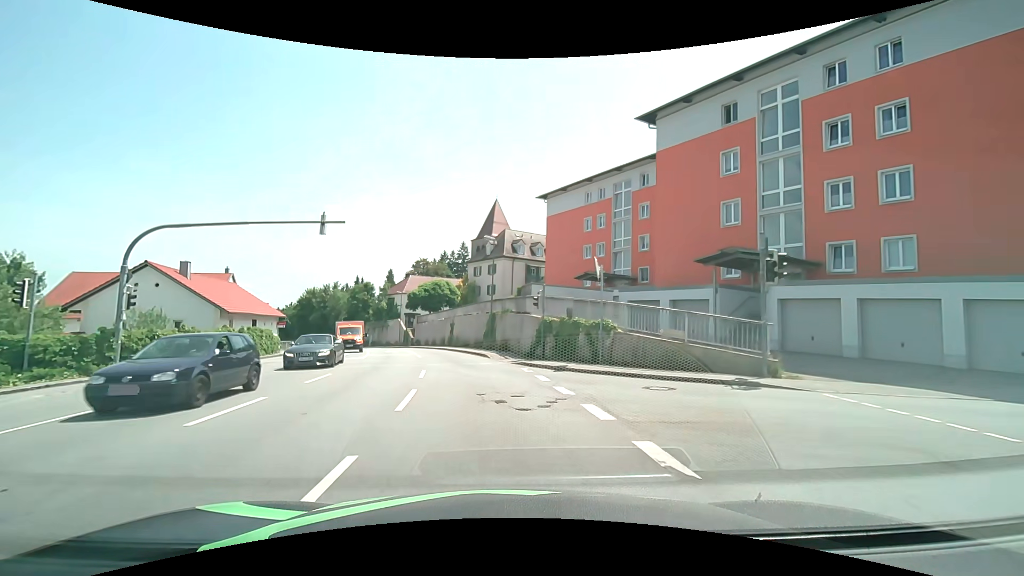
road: tertiary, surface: asphalt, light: Day
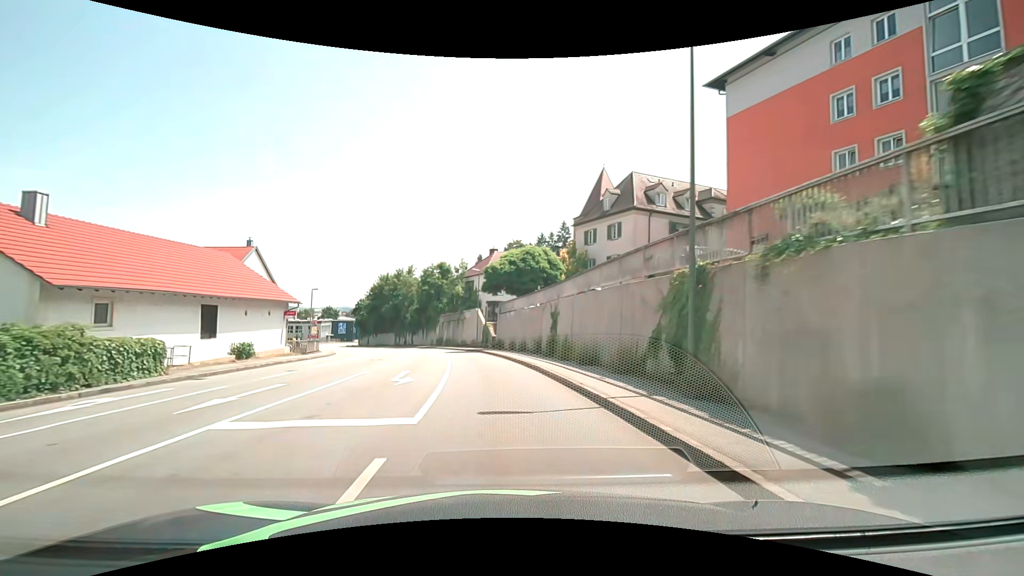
(-2.5, +24.9) m; -12°
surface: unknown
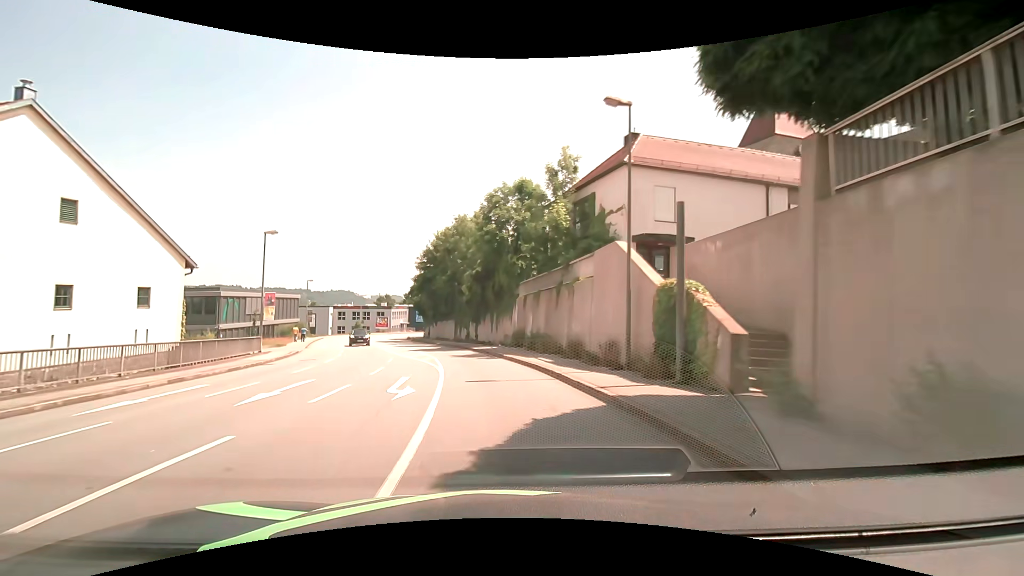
(-2.9, +36.0) m; -11°
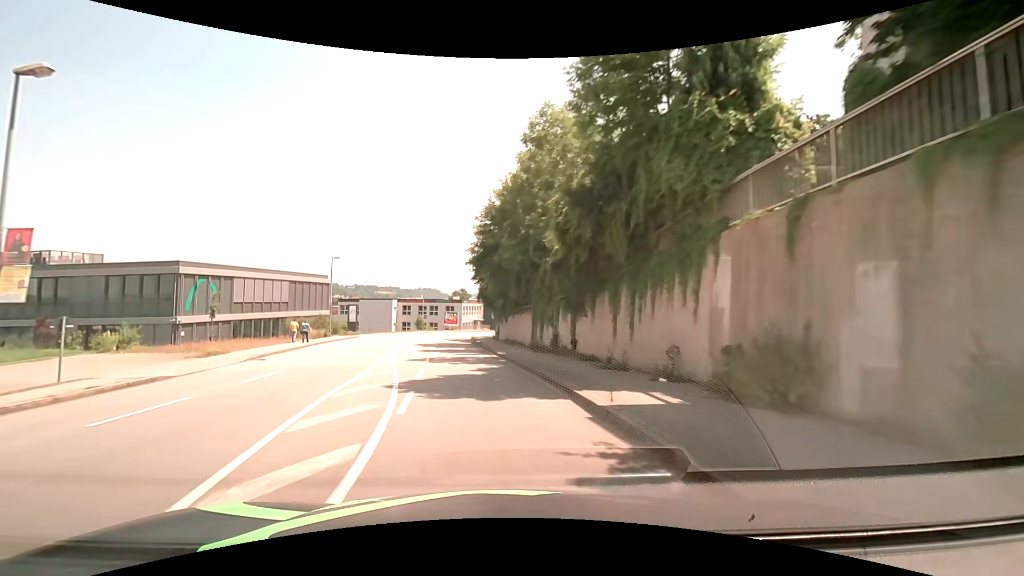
(-1.4, +22.5) m; -8°
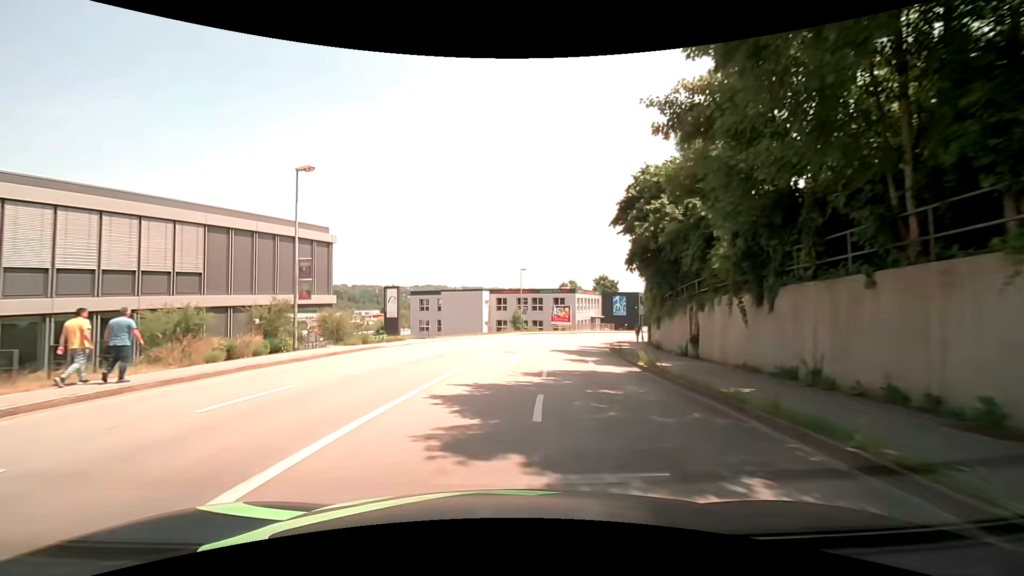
(-4.0, +30.9) m; -13°
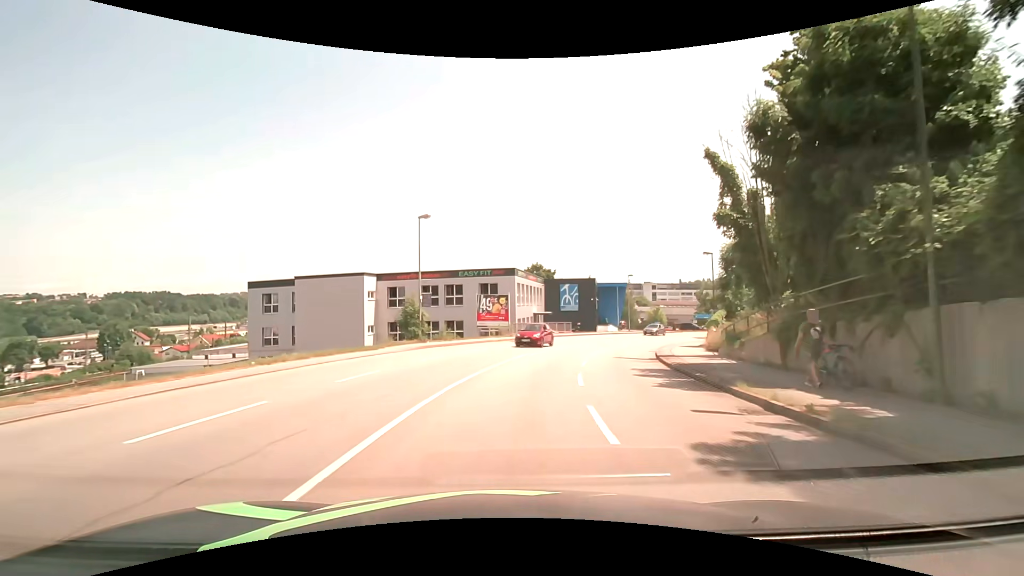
(+1.7, +31.1) m; +9°
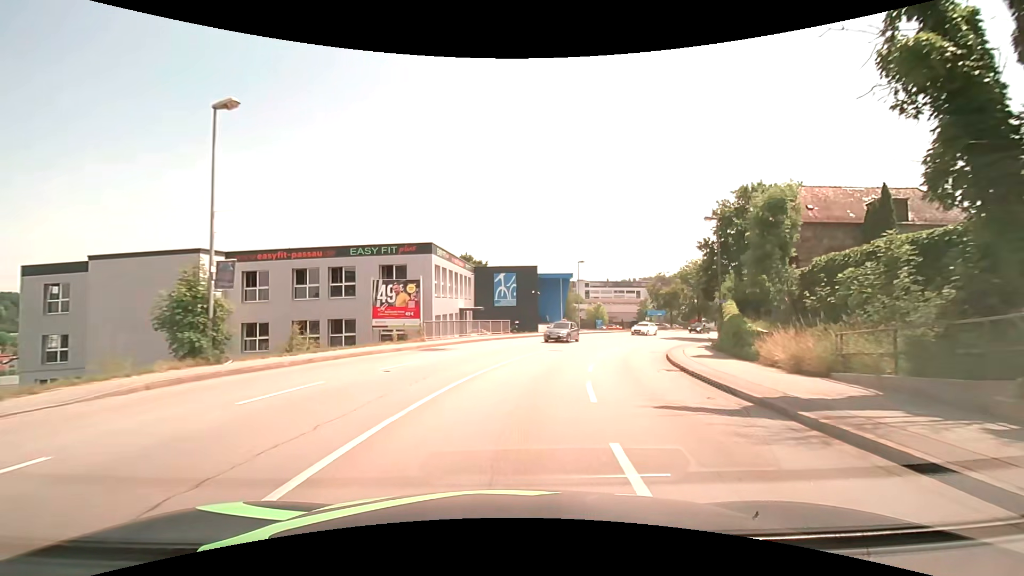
(+0.9, +15.0) m; +7°
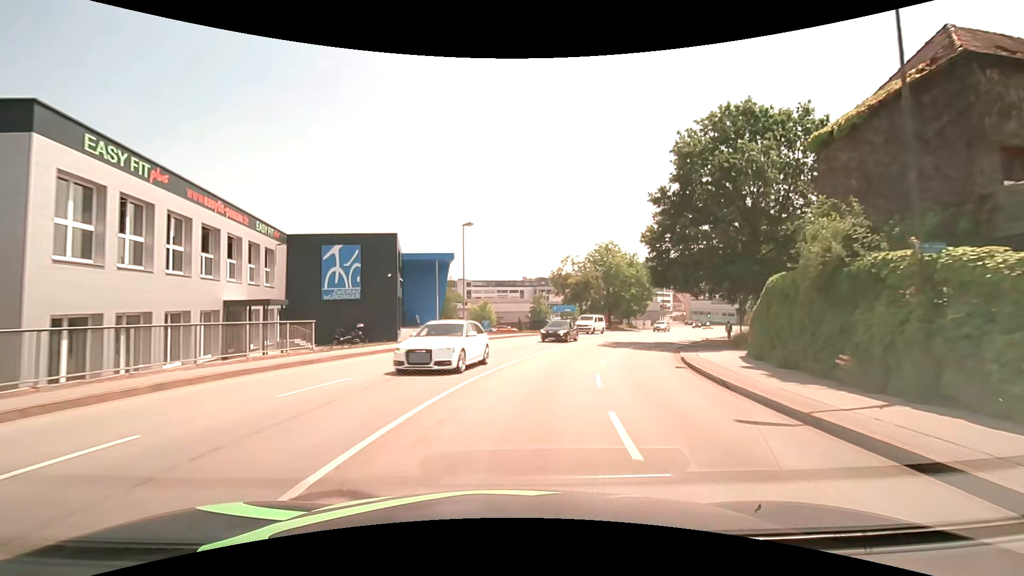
(+2.6, +21.8) m; +14°
(+1, +10) (+2, +20) (+5, +29) (+9, +39) (+13, +48) (+19, +56) (+25, +64) (+31, +72) (+36, +80) (+41, +89) m
